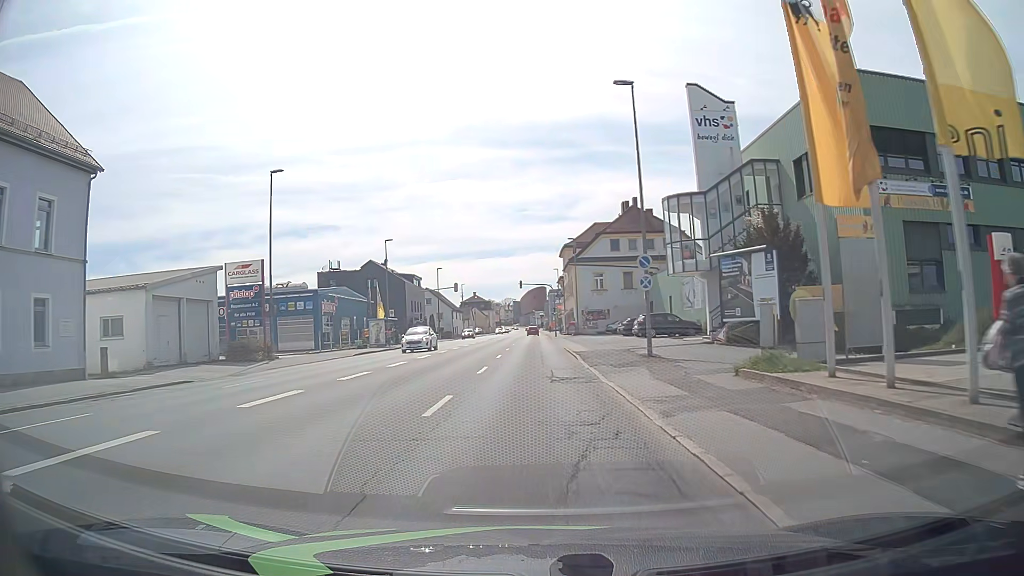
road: tertiary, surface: asphalt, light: Day
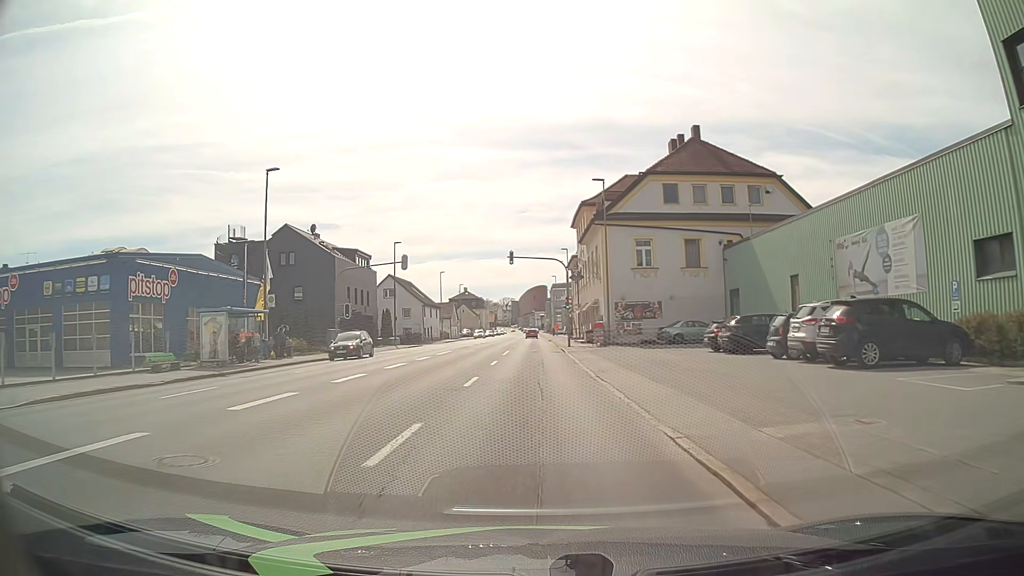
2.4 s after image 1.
(-0.1, +30.5) m; -1°
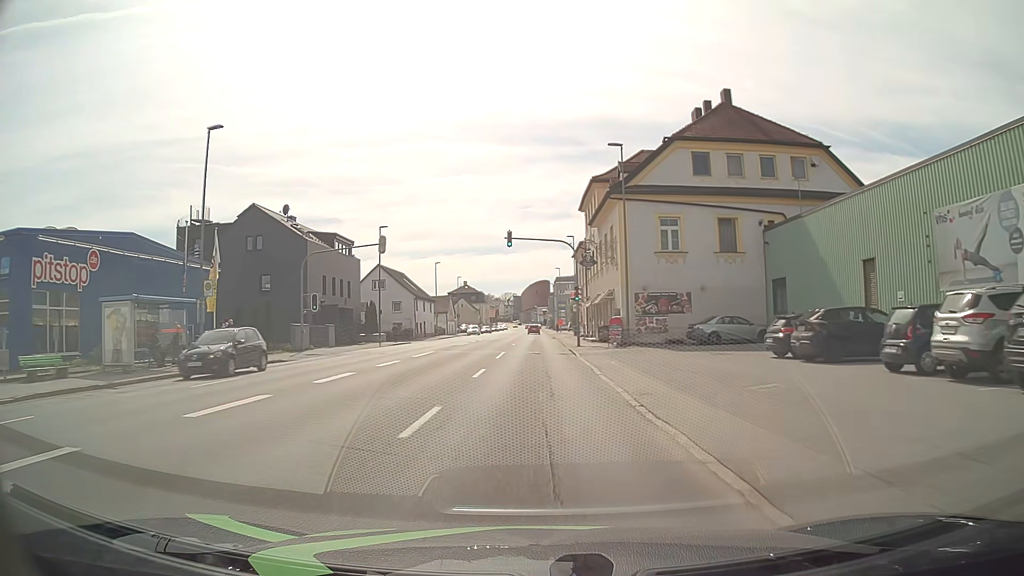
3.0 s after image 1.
(+0.1, +7.6) m; 0°
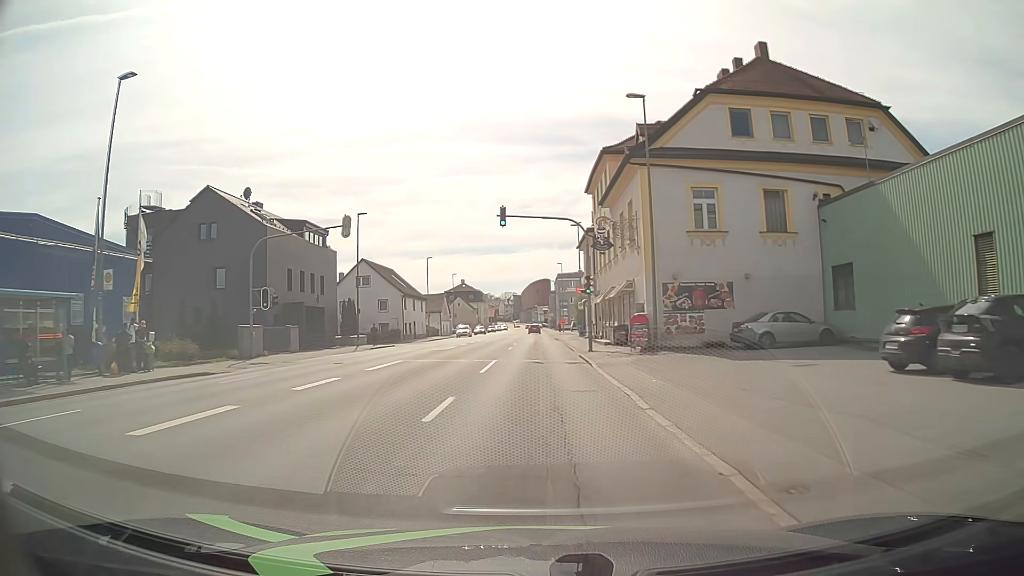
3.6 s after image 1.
(0.0, +7.6) m; 0°
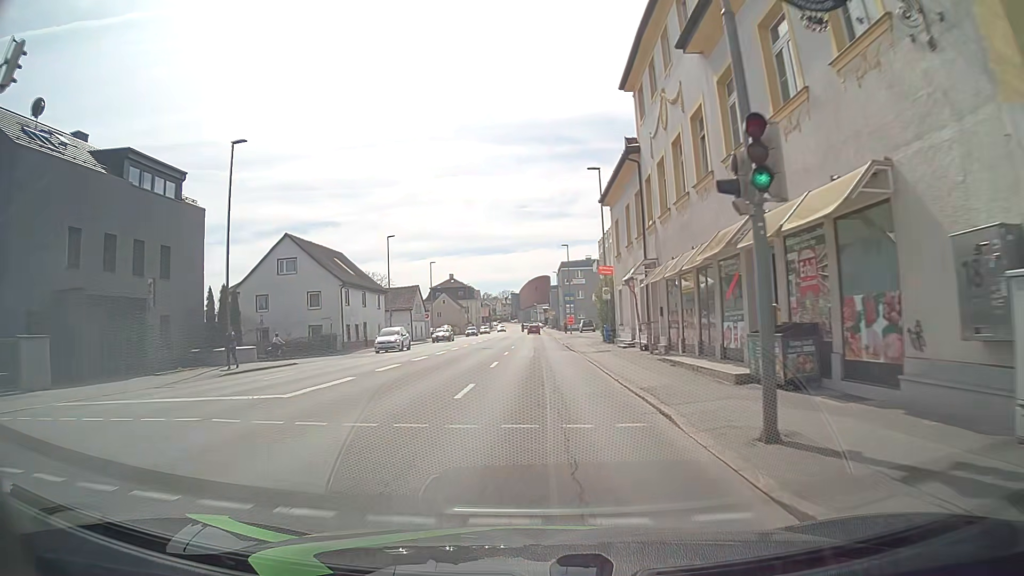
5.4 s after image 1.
(0.0, +22.9) m; 0°
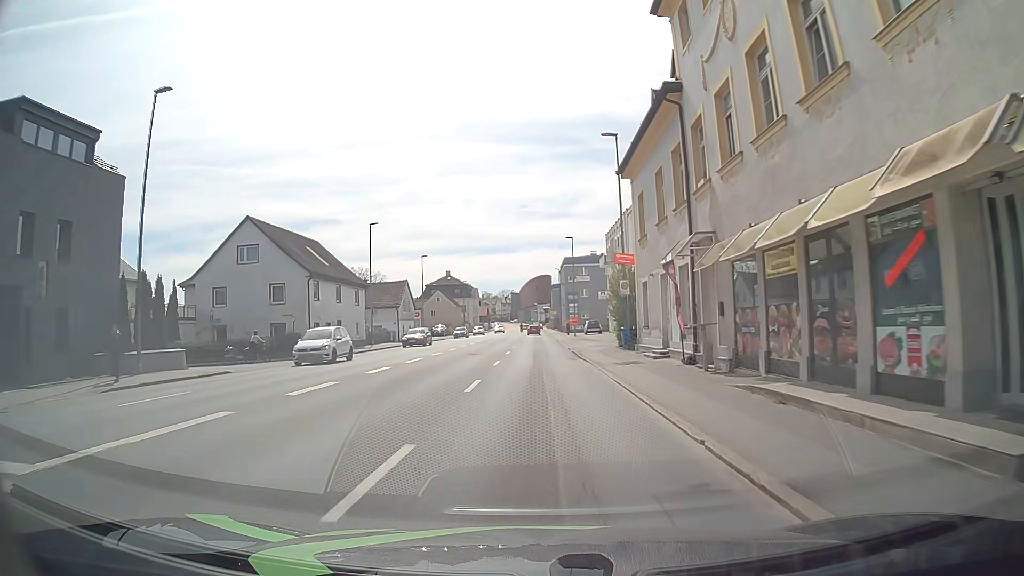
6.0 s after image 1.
(-0.1, +7.6) m; 0°
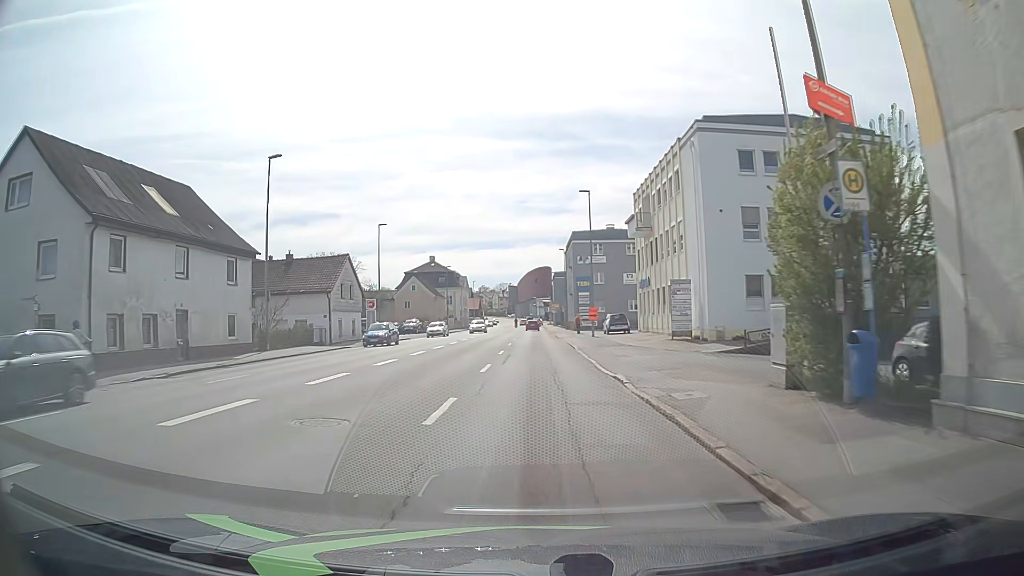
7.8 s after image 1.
(-0.1, +22.9) m; 0°
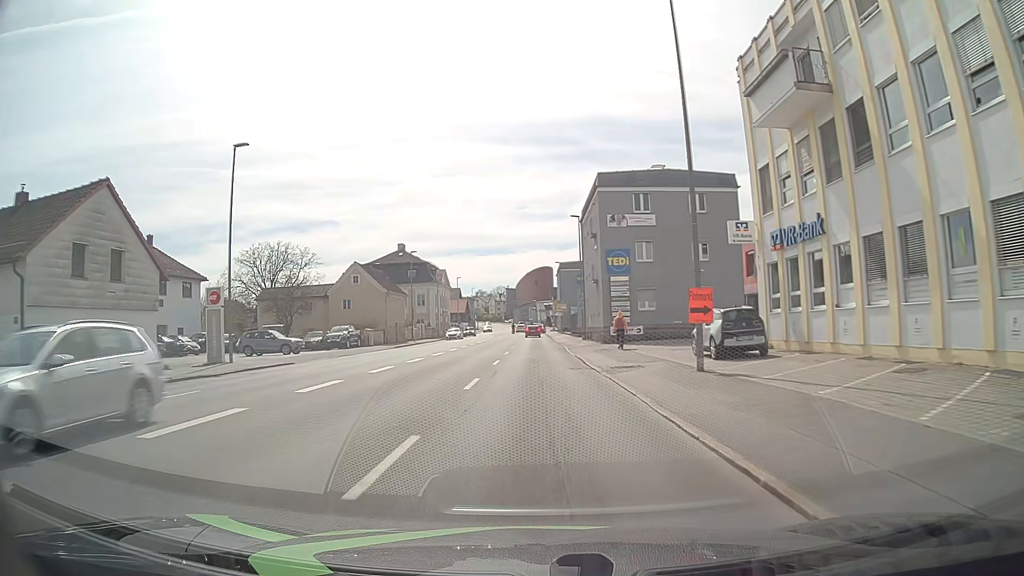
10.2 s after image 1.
(+0.1, +30.7) m; 0°
